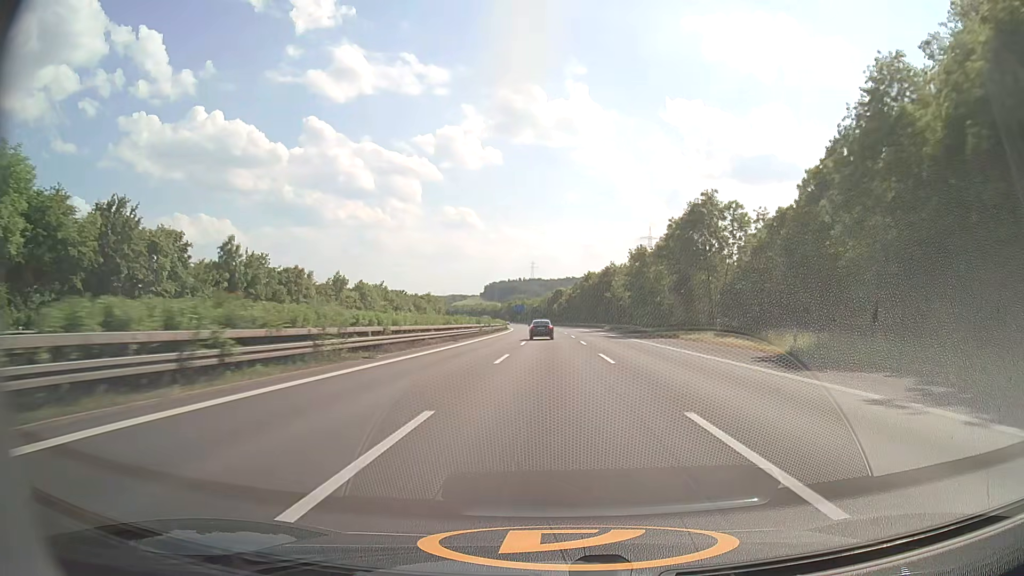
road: motorway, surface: asphalt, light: Day
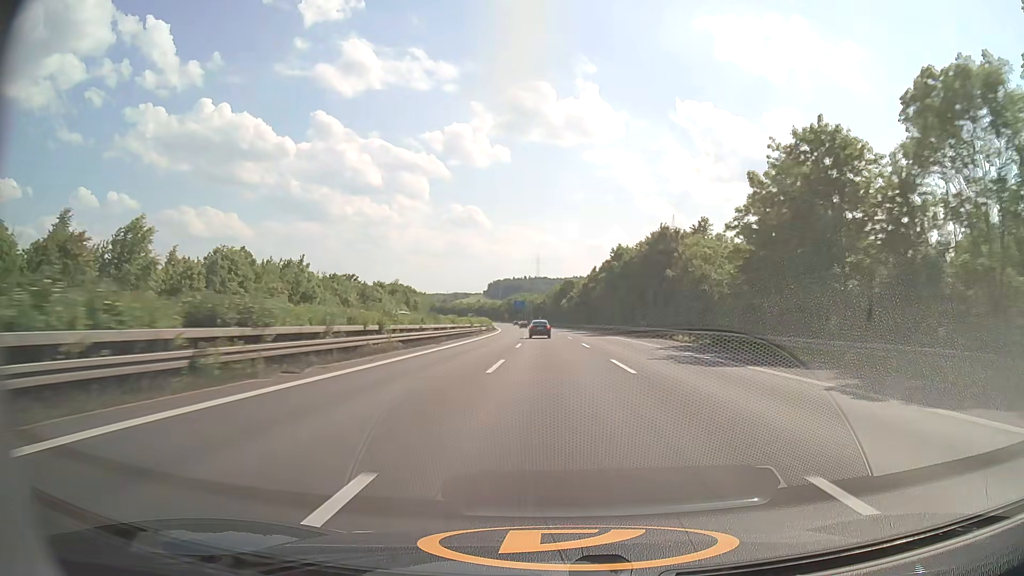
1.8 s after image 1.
(-0.3, +57.8) m; 0°
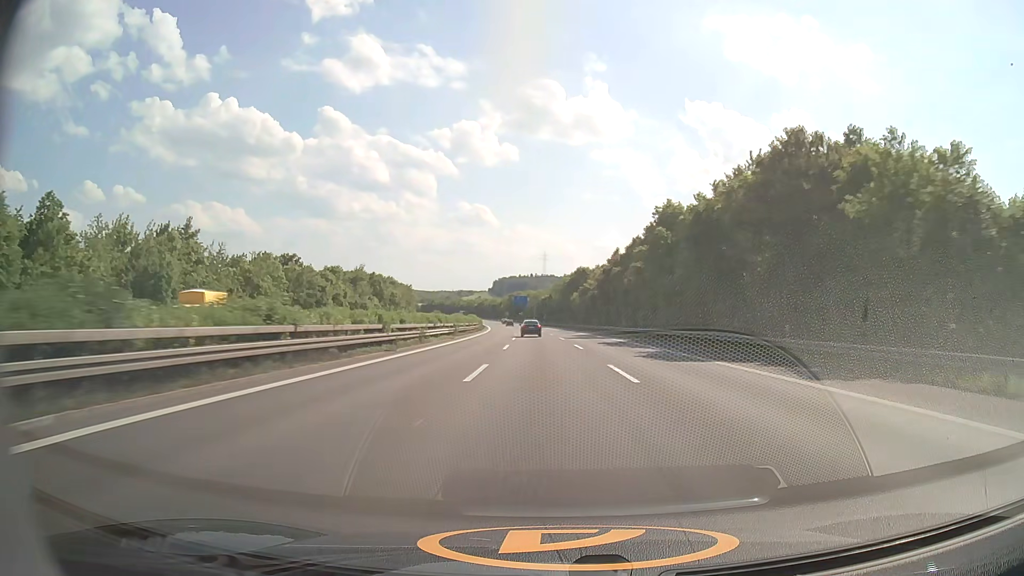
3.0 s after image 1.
(-0.1, +38.5) m; -1°
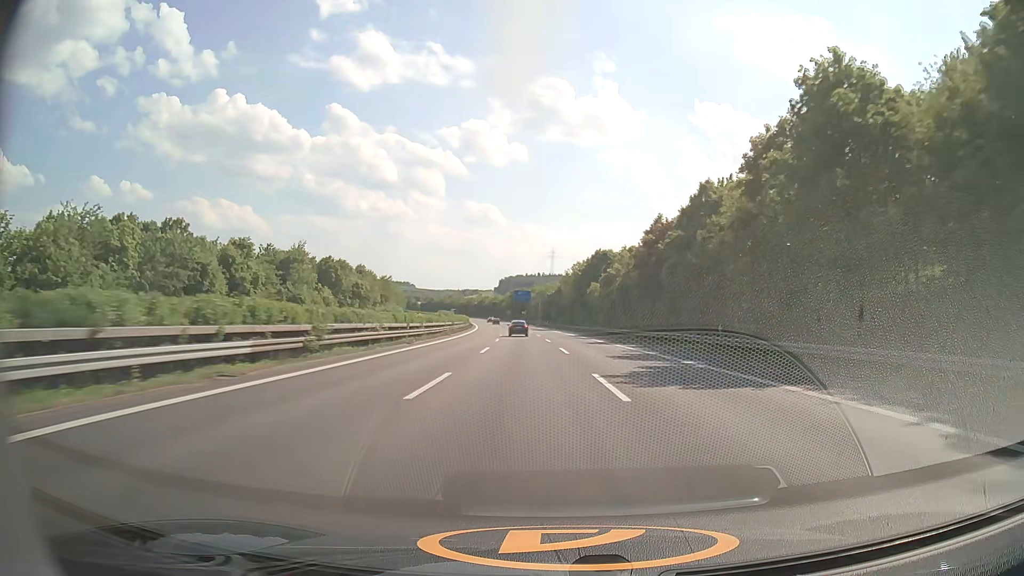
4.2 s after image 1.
(-0.2, +38.8) m; -1°
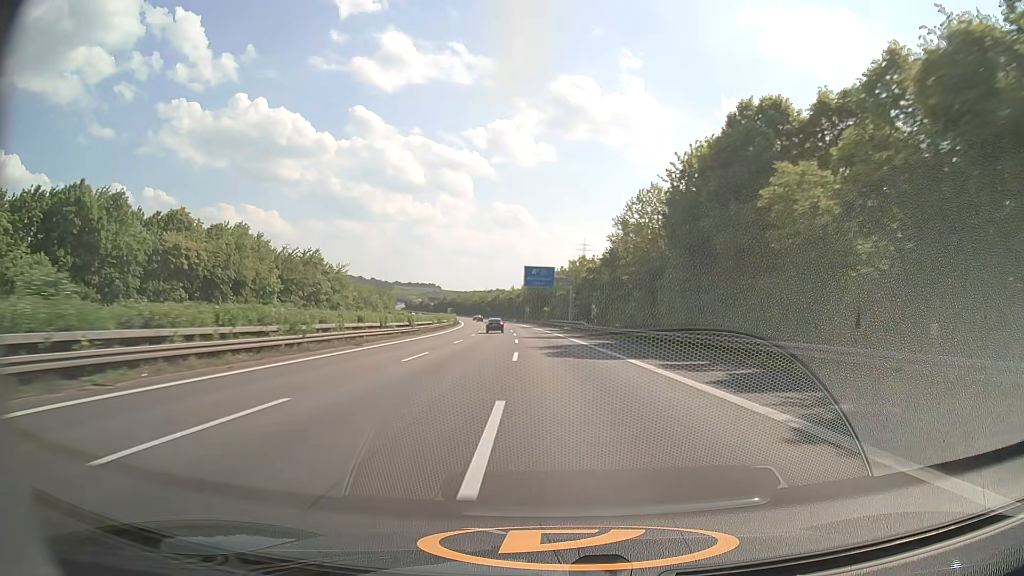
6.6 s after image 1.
(-1.2, +77.9) m; -2°
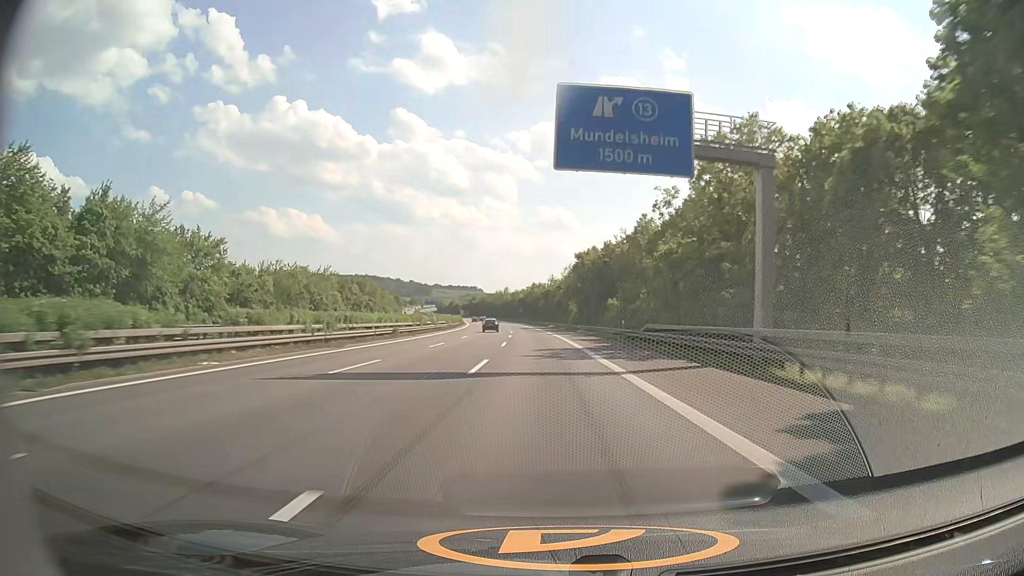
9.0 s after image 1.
(-2.8, +77.3) m; -4°
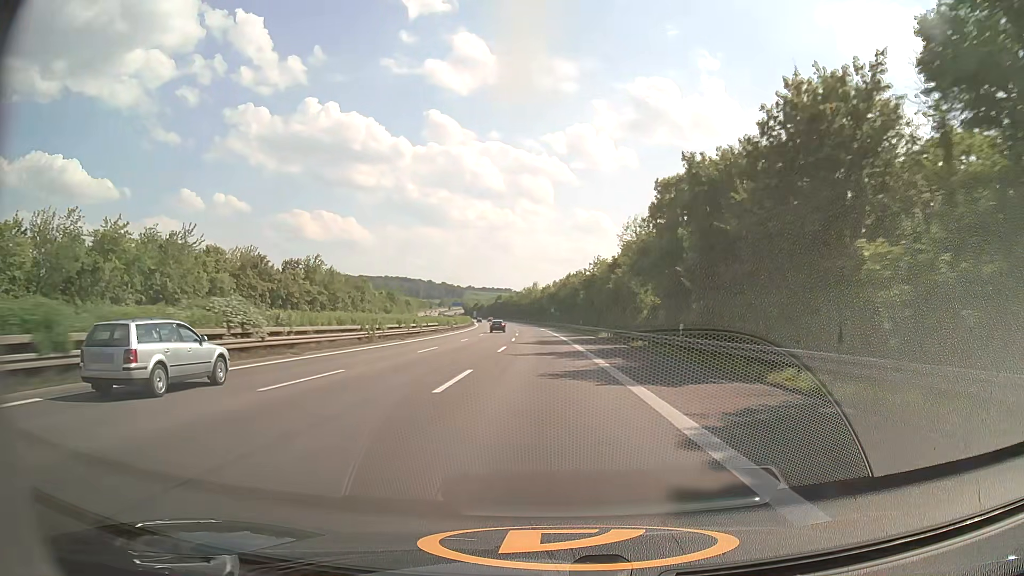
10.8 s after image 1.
(-1.3, +58.1) m; -3°
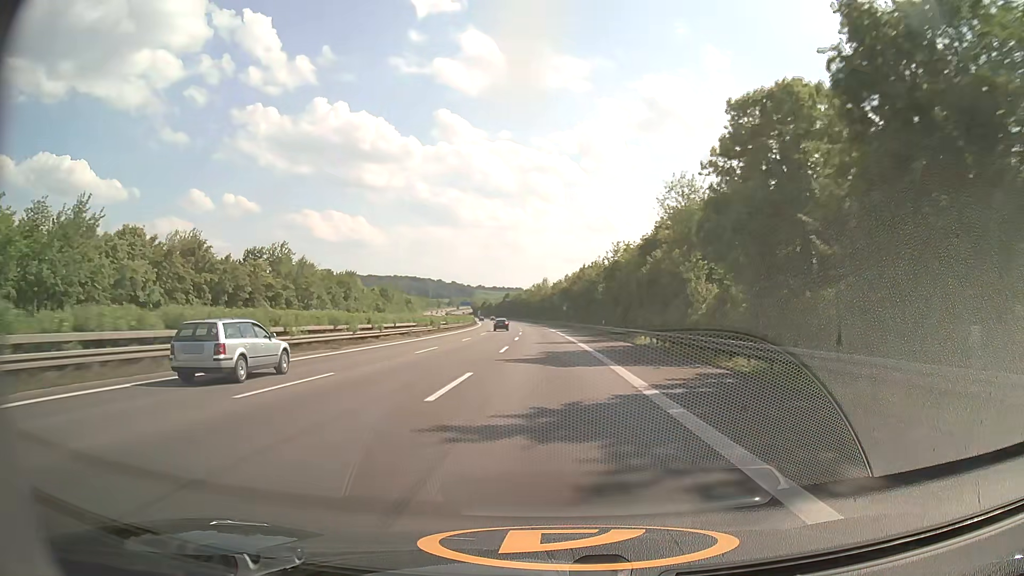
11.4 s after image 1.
(-0.2, +19.4) m; -1°
(0, +10) (0, +20) (0, +30) (-1, +40) (-1, +50) (-1, +60) (-2, +70) (-2, +80) (-3, +90) (-3, +100) m
